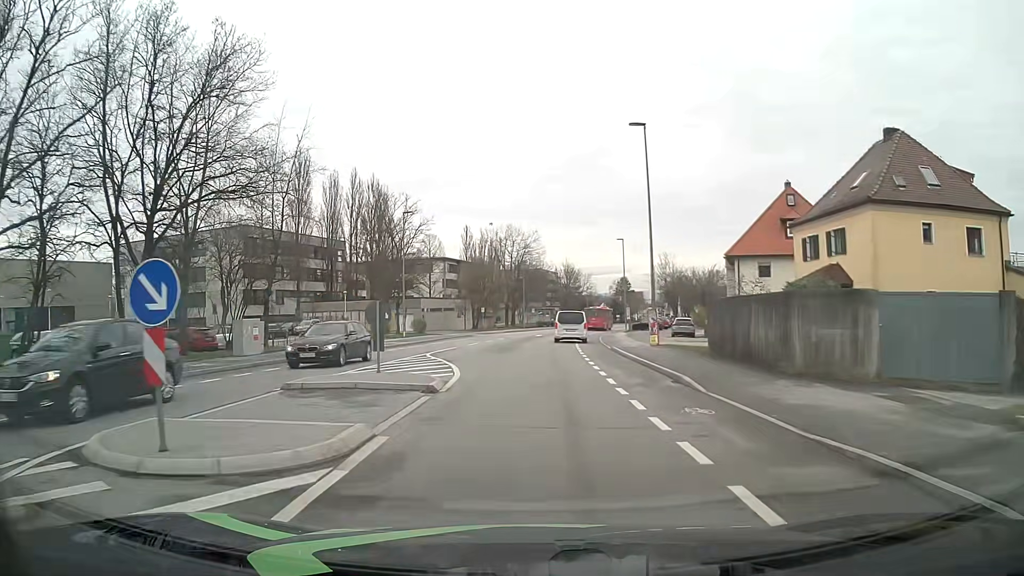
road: tertiary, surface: asphalt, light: Day
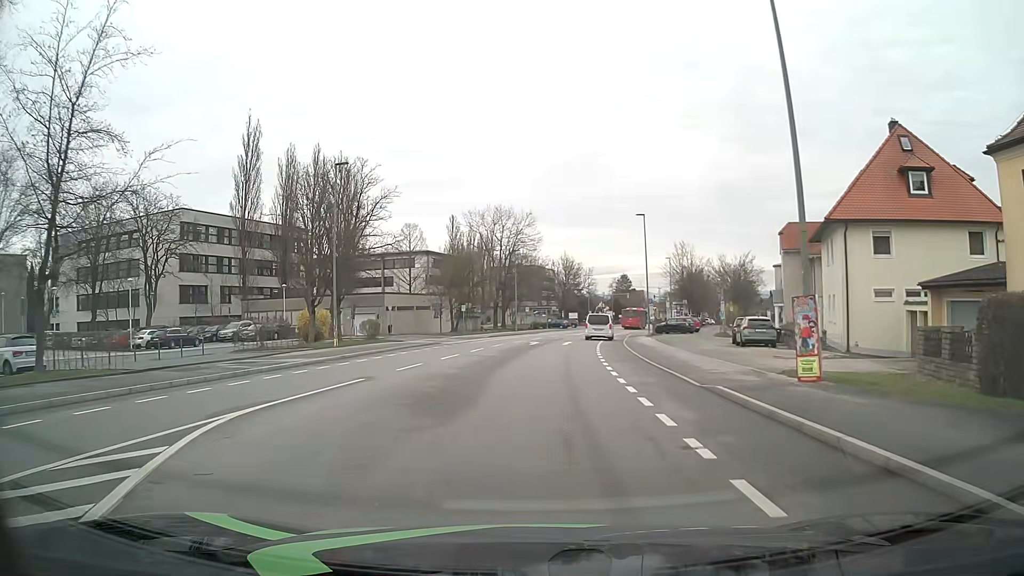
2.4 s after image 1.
(+0.1, +17.9) m; +1°
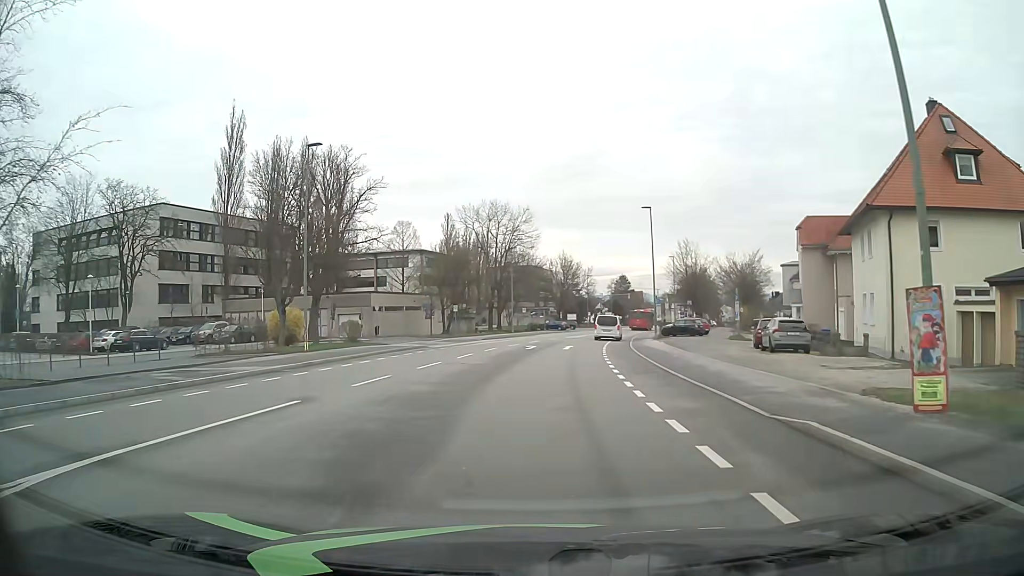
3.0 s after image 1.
(0.0, +4.5) m; 0°
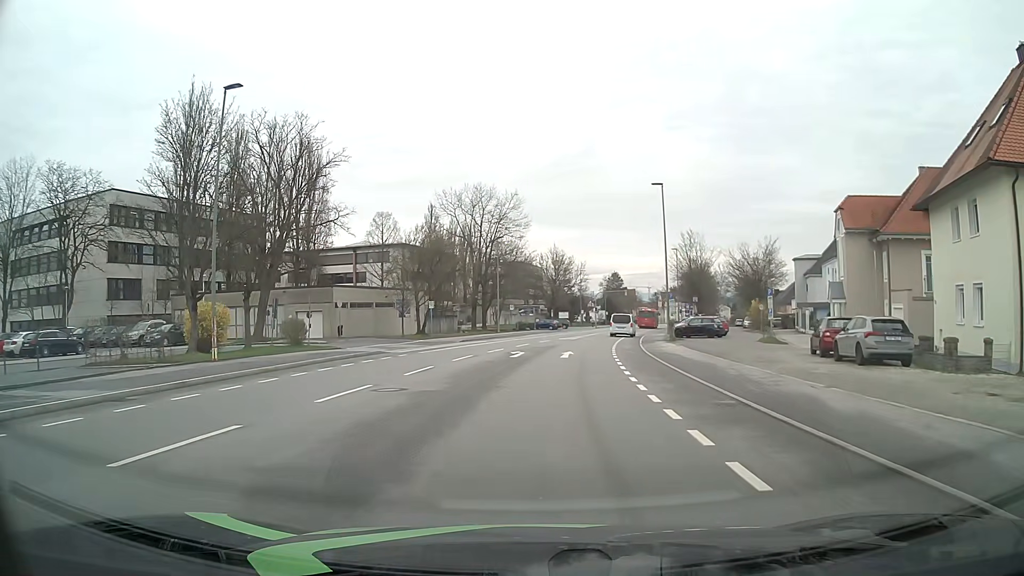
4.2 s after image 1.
(+0.1, +8.9) m; +1°
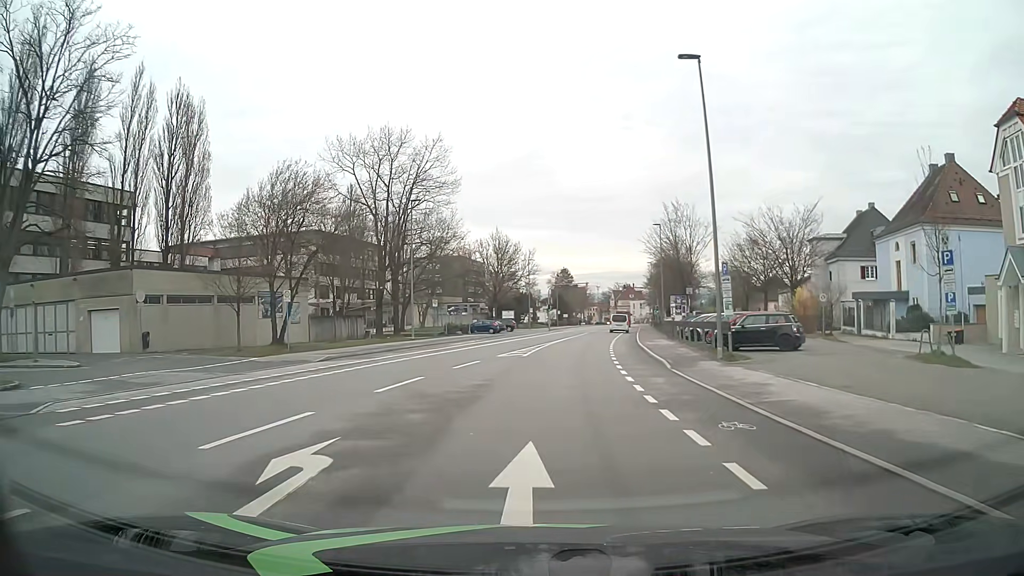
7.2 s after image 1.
(+0.7, +22.4) m; +4°
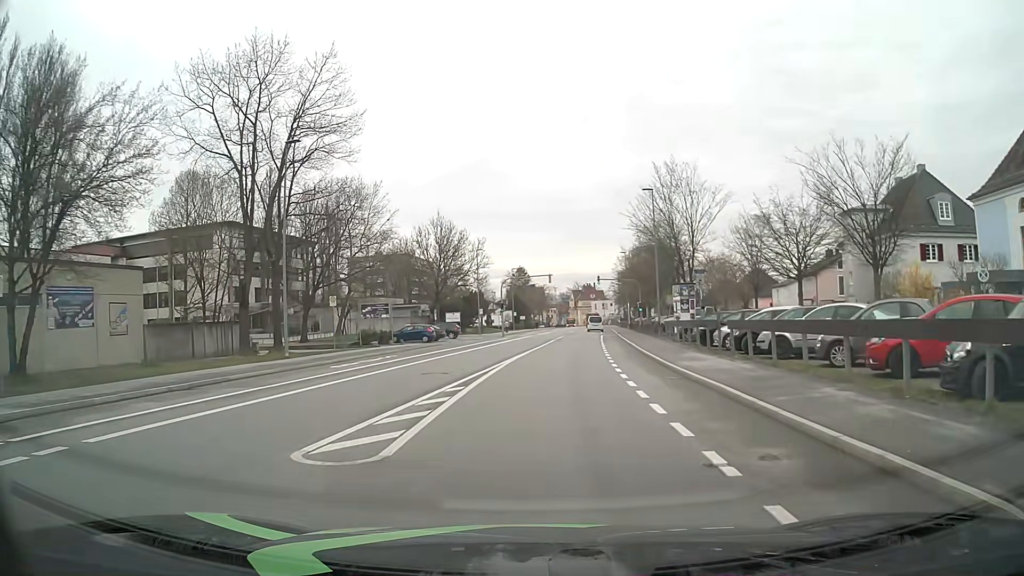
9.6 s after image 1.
(+0.6, +17.9) m; +4°
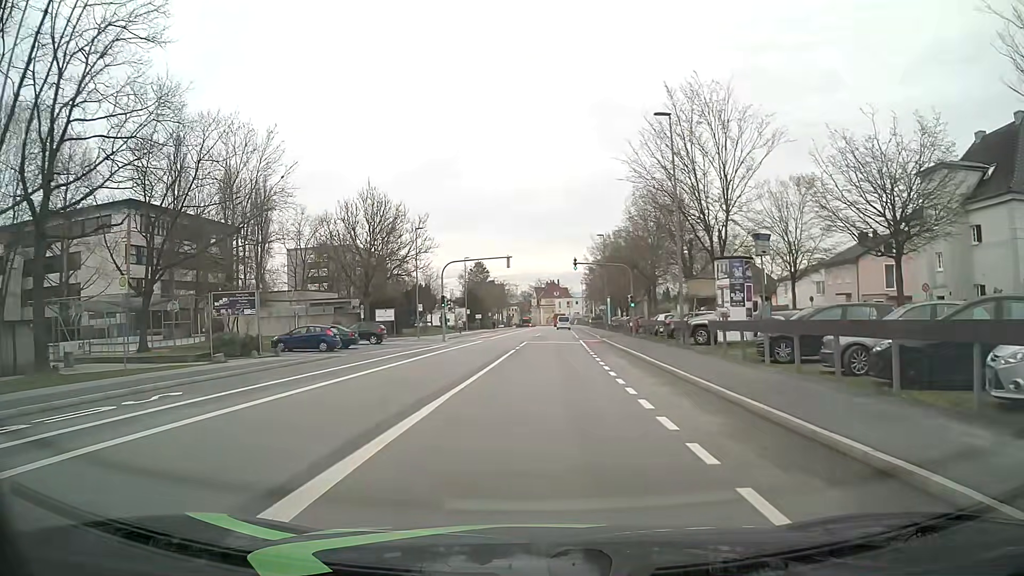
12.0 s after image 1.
(+0.4, +17.8) m; +3°
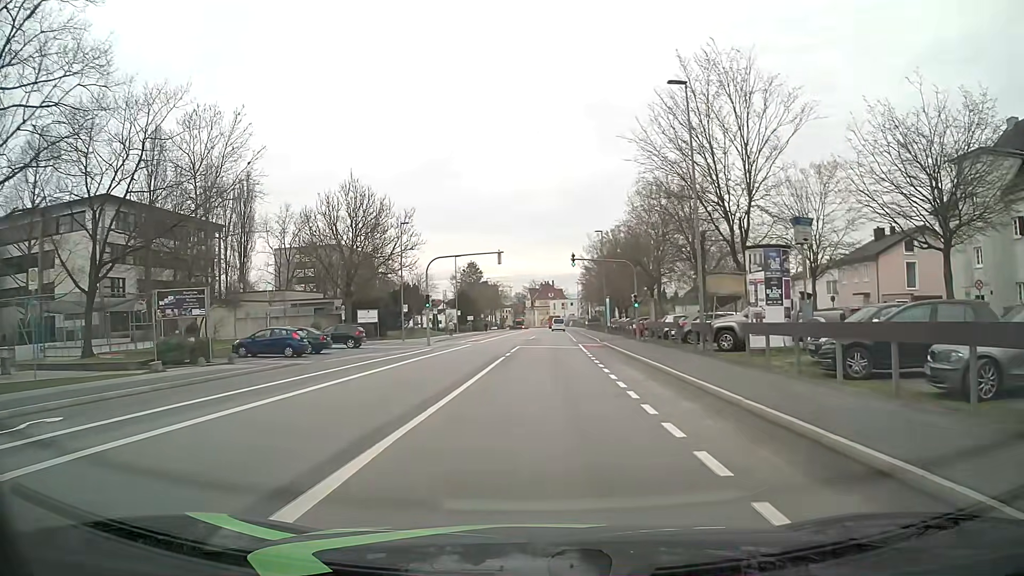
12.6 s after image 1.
(0.0, +4.5) m; +1°
(0, +10) (0, +20) (0, +30) (+1, +40) (+1, +50) (+1, +60) (+2, +70) (+2, +80) (+2, +90) (+3, +100) m
